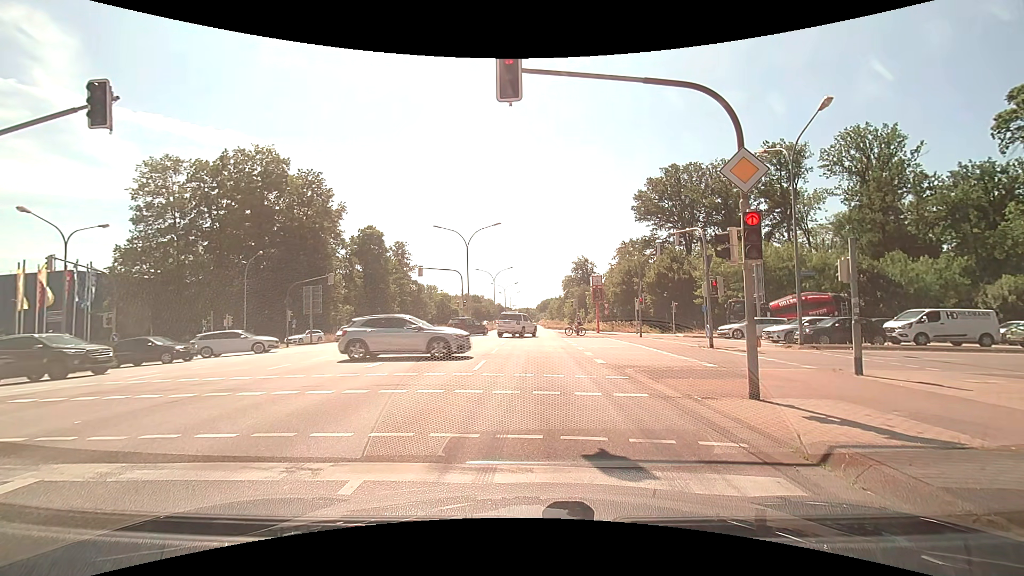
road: primary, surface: asphalt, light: Day
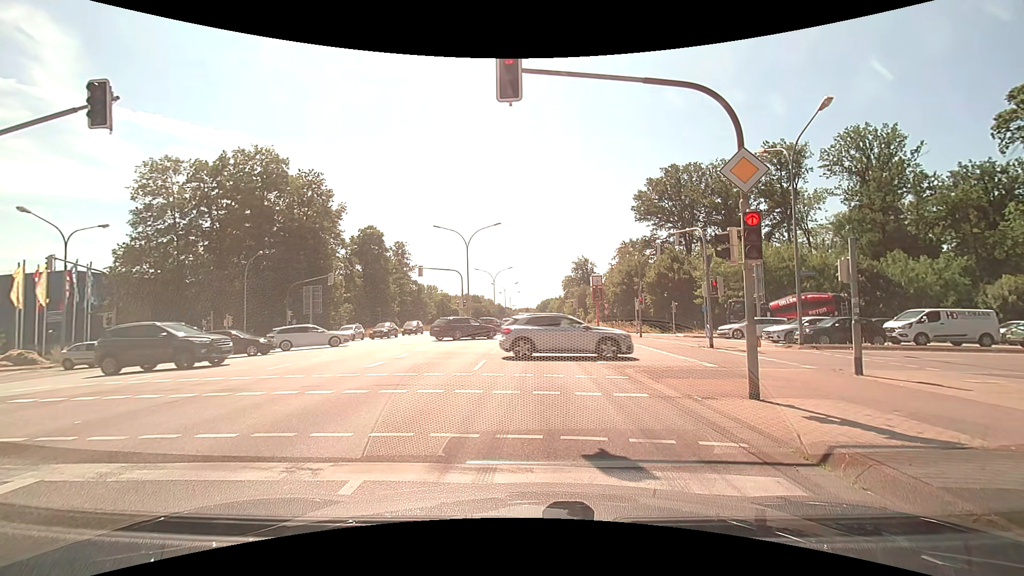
(0.0, 0.0) m; 0°
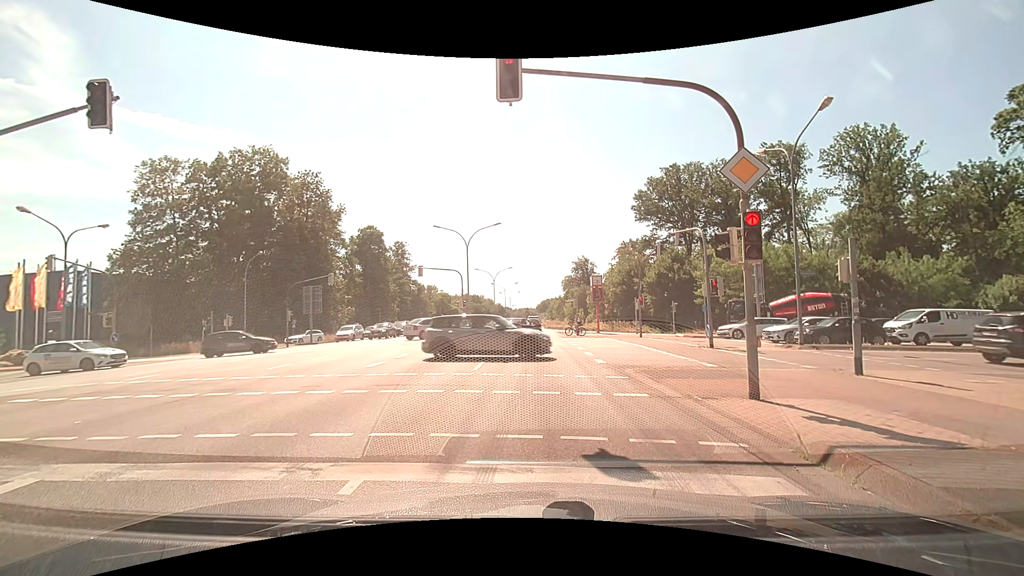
(0.0, 0.0) m; 0°
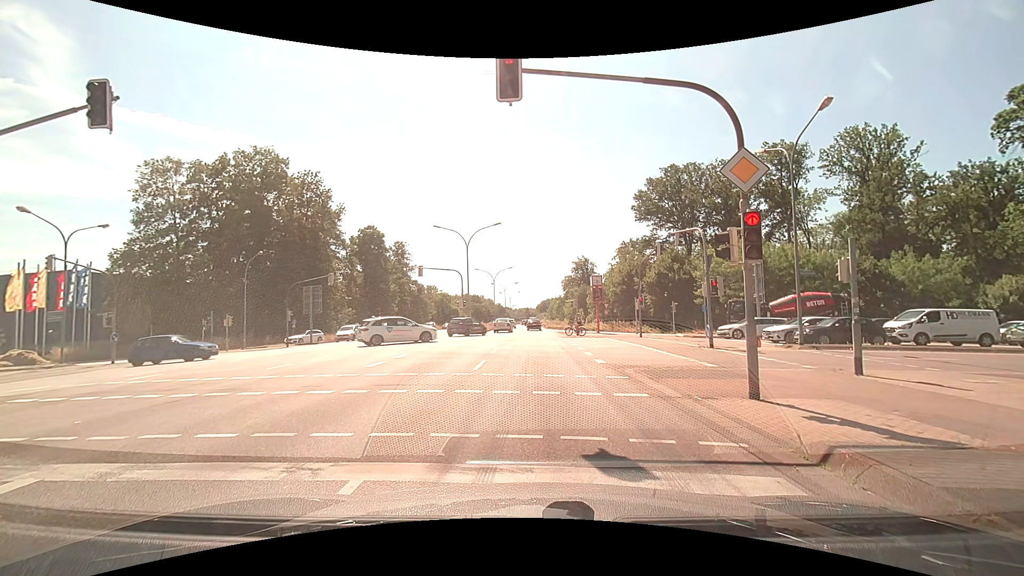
(0.0, 0.0) m; 0°
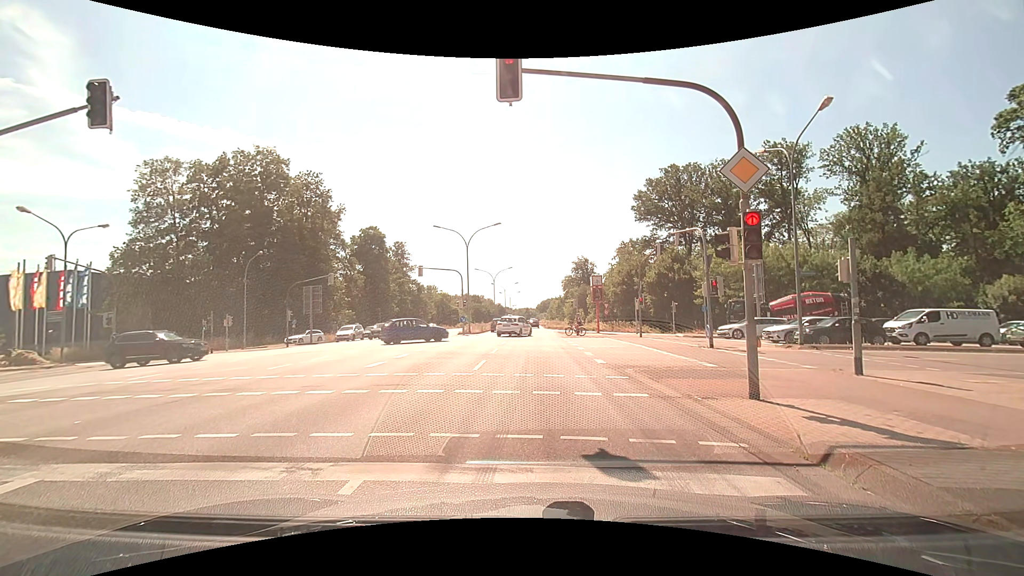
(0.0, 0.0) m; 0°
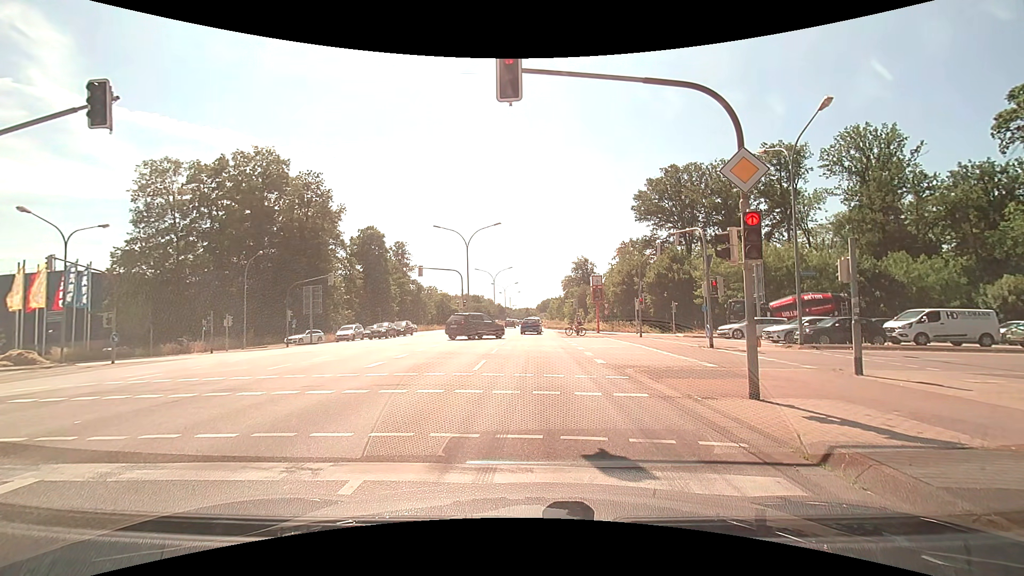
(0.0, 0.0) m; 0°
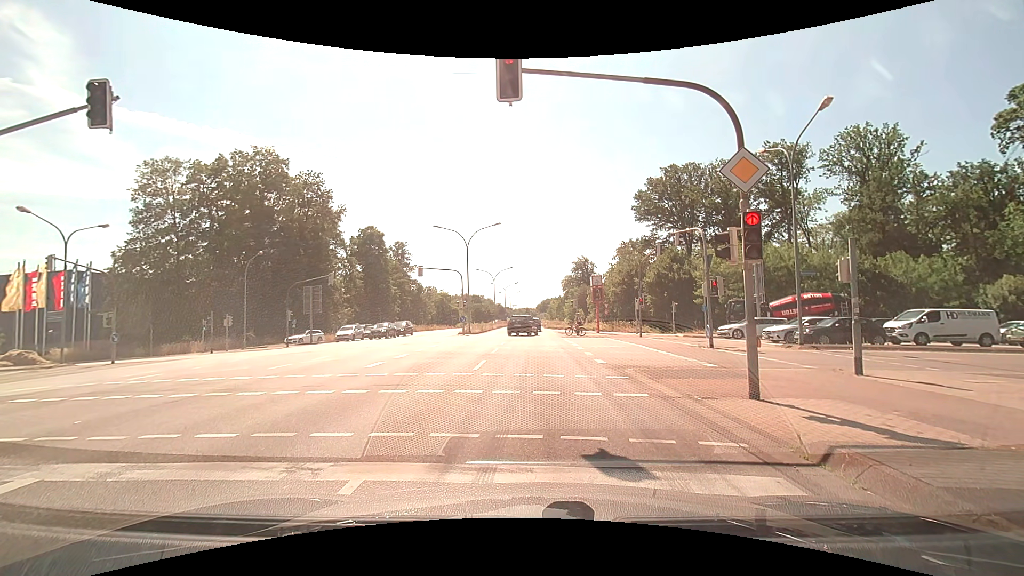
(0.0, 0.0) m; 0°
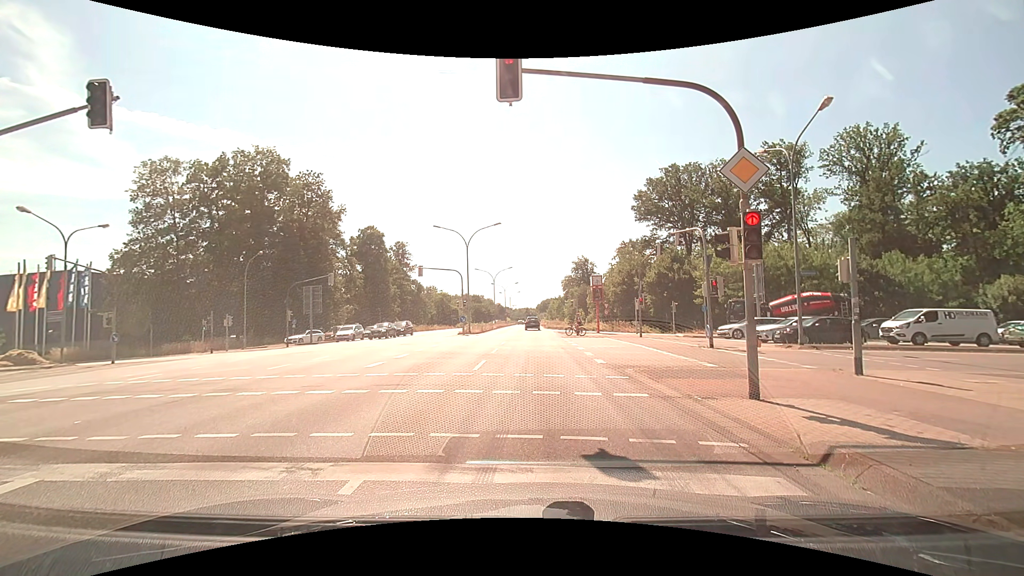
(0.0, 0.0) m; 0°
(-1, +10) (-1, +20) (-2, +30) (-3, +40) (-3, +50) (-4, +60) (-5, +70) (-6, +80) (-6, +90) (-7, +100) m
